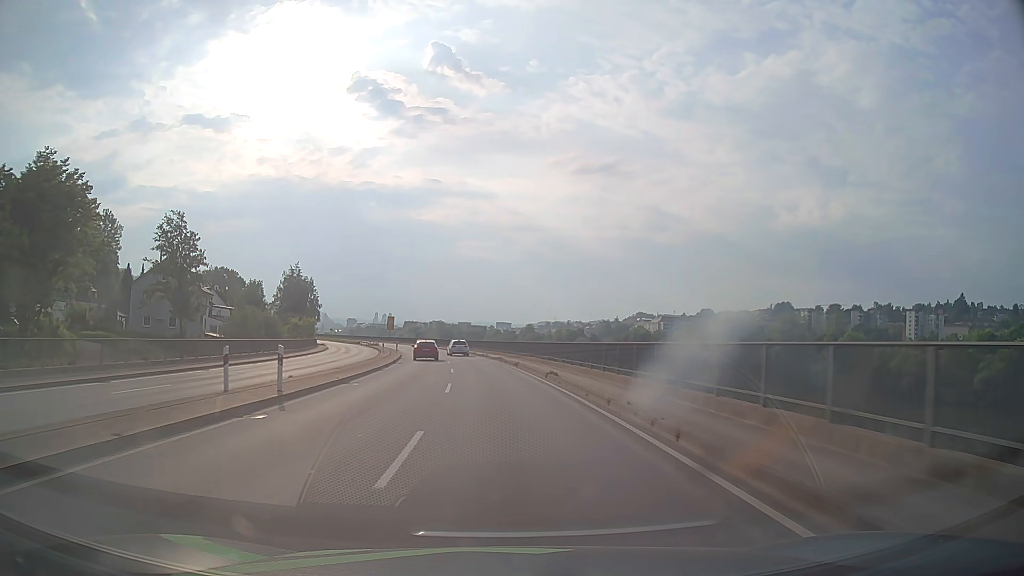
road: primary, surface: asphalt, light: Day
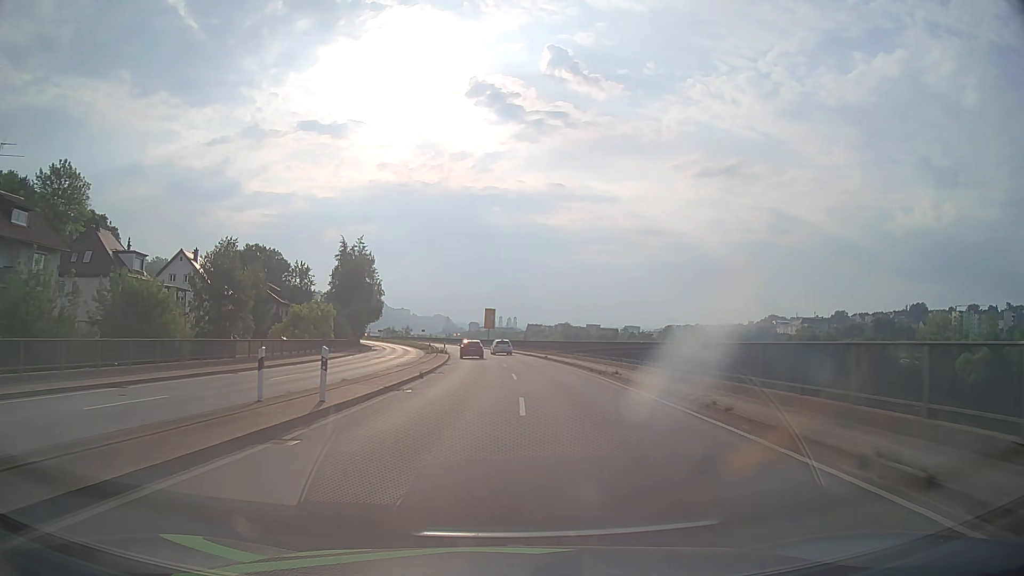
(-4.5, +53.5) m; -11°
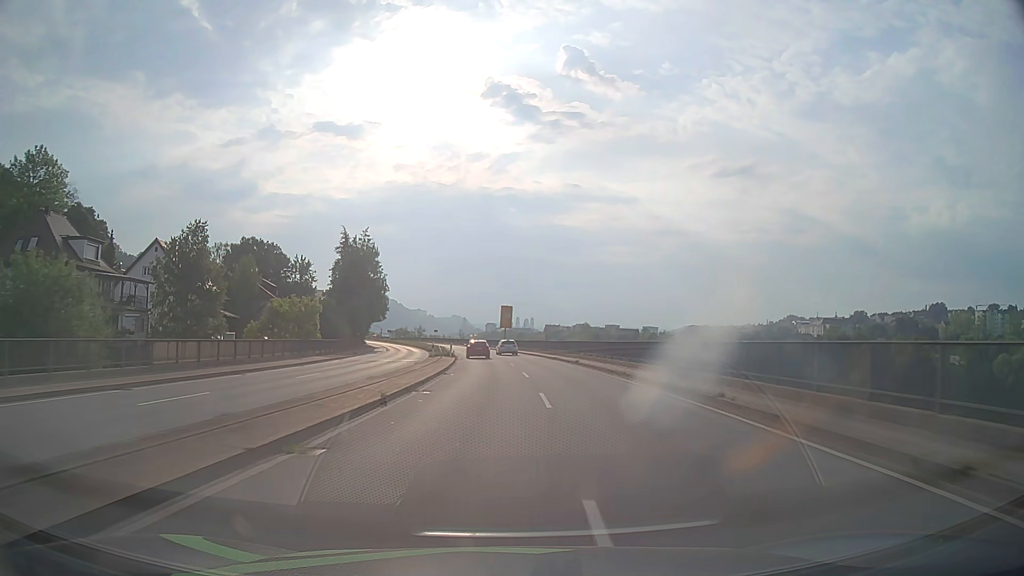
(-0.2, +10.8) m; -2°
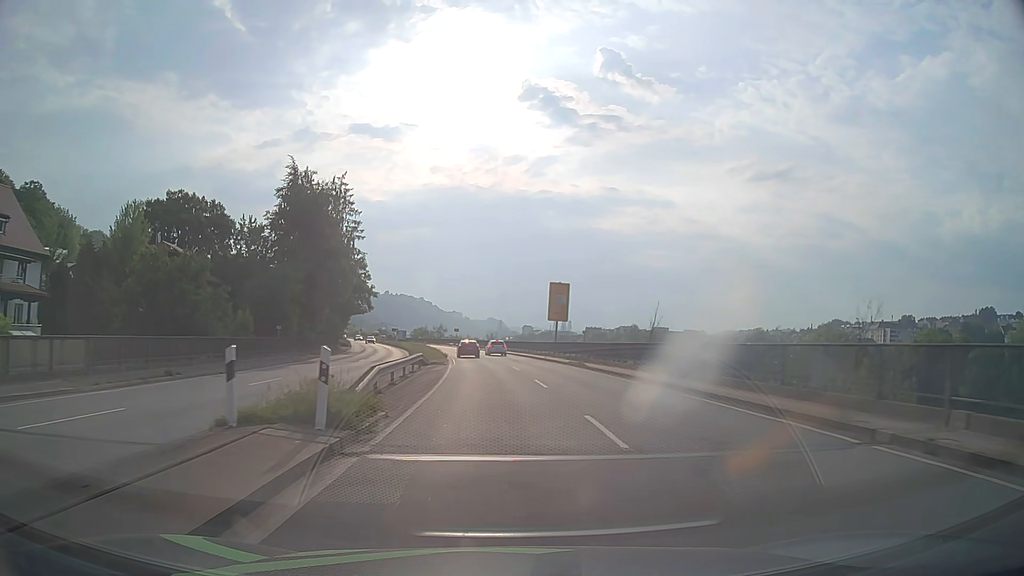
(-1.2, +41.7) m; -3°
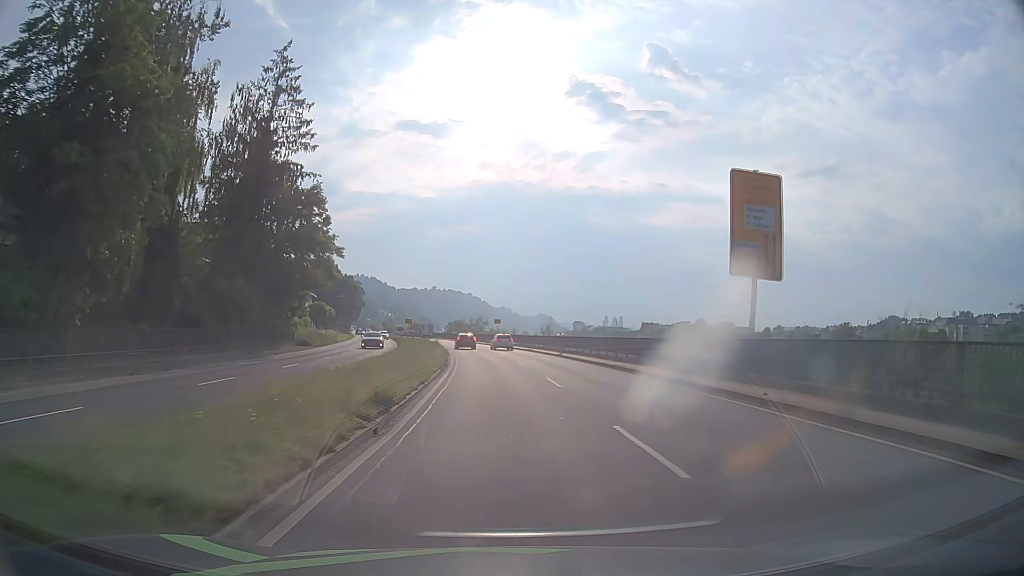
(-1.4, +37.5) m; -4°
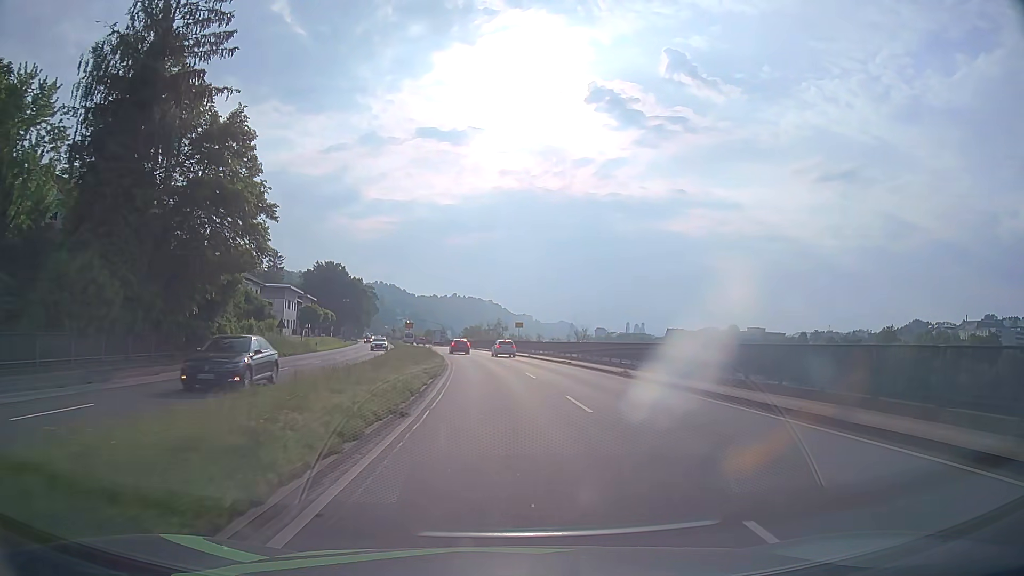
(-0.2, +17.2) m; -1°
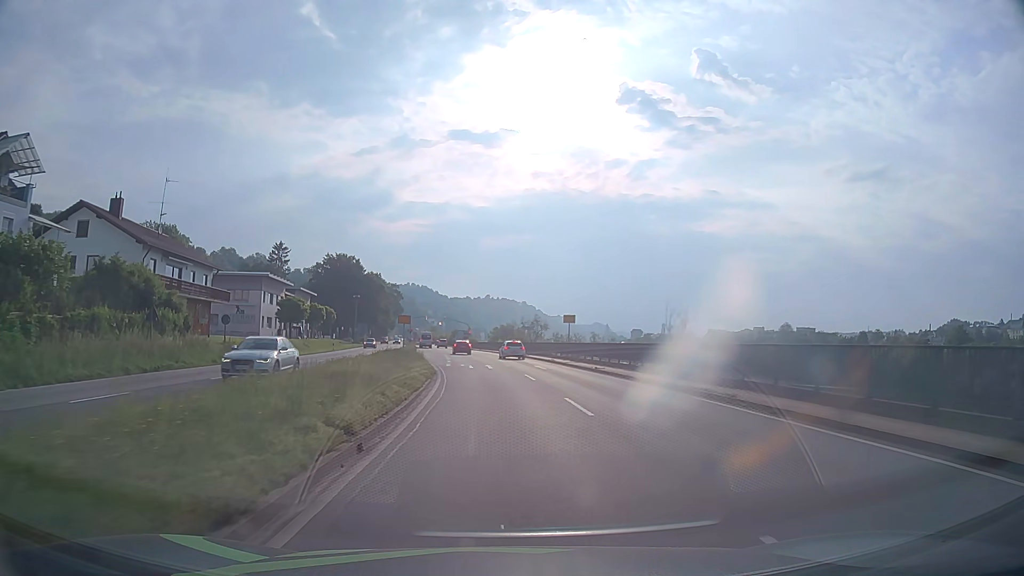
(-0.6, +24.3) m; -3°
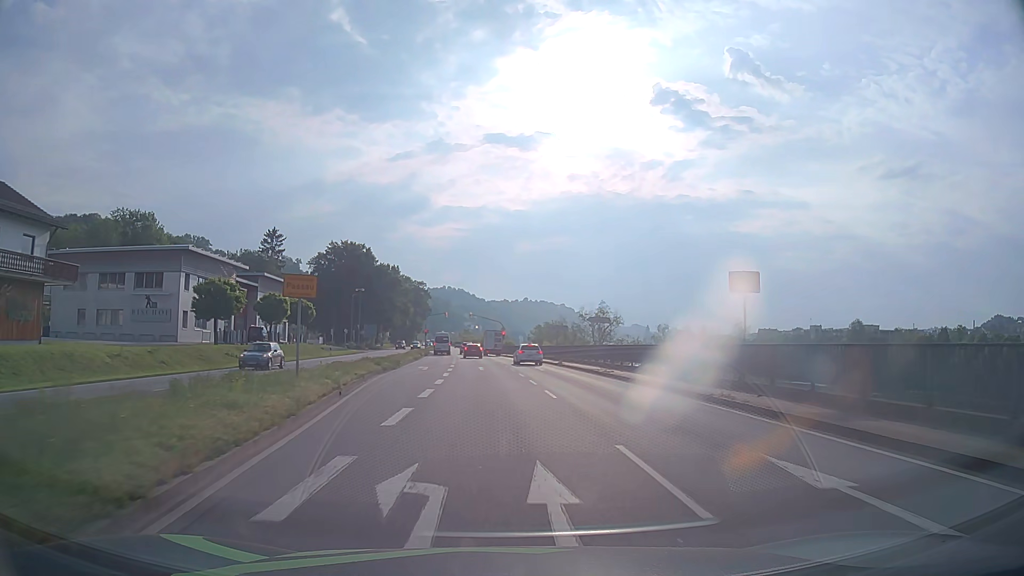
(-0.9, +31.3) m; -3°
(0, +10) (0, +20) (-1, +30) (-1, +40) (-2, +50) (-2, +60) (-3, +70) (-4, +80) (-5, +90) (-6, +100) m
